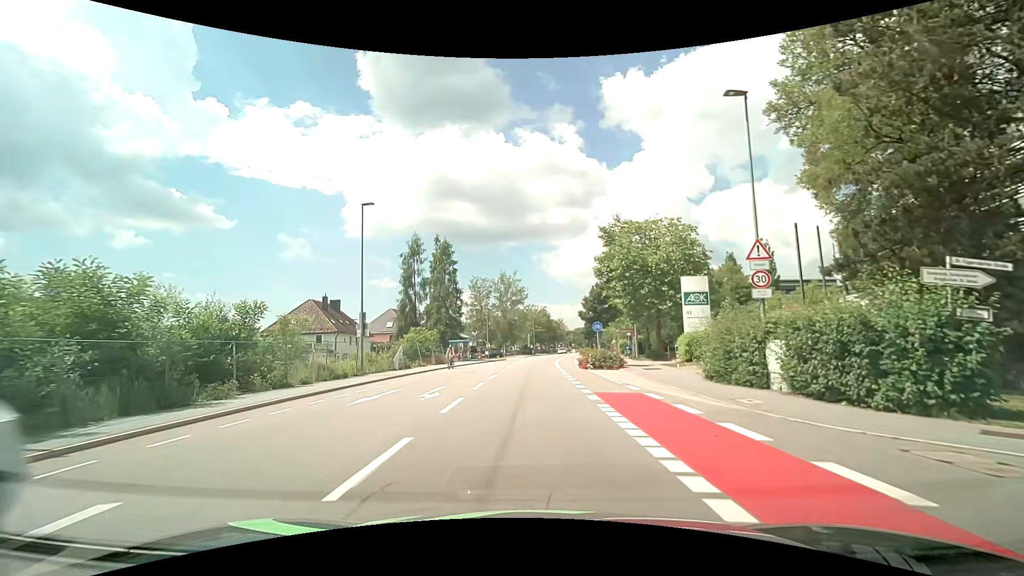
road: tertiary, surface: asphalt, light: Day
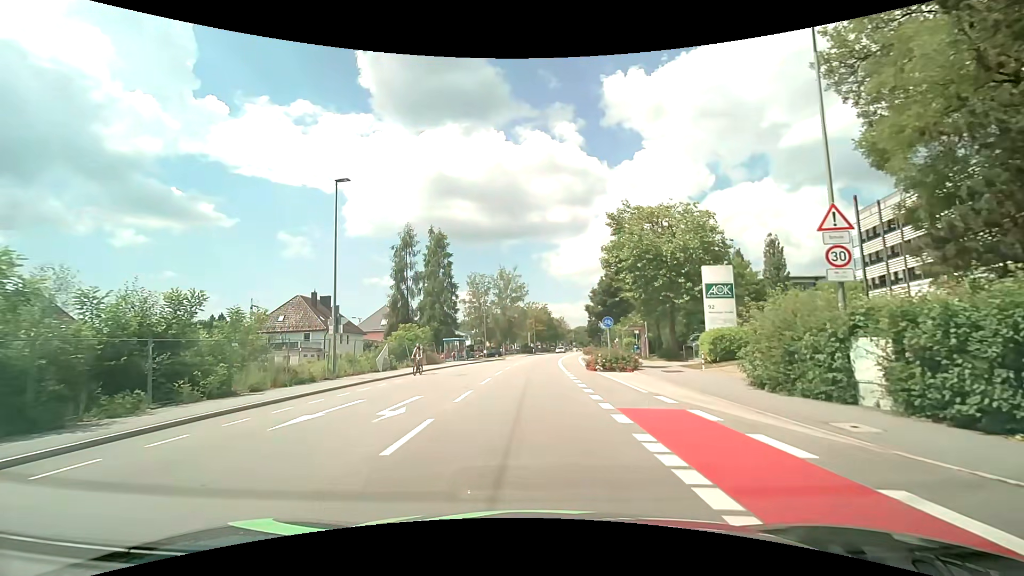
(0.0, +4.1) m; 0°
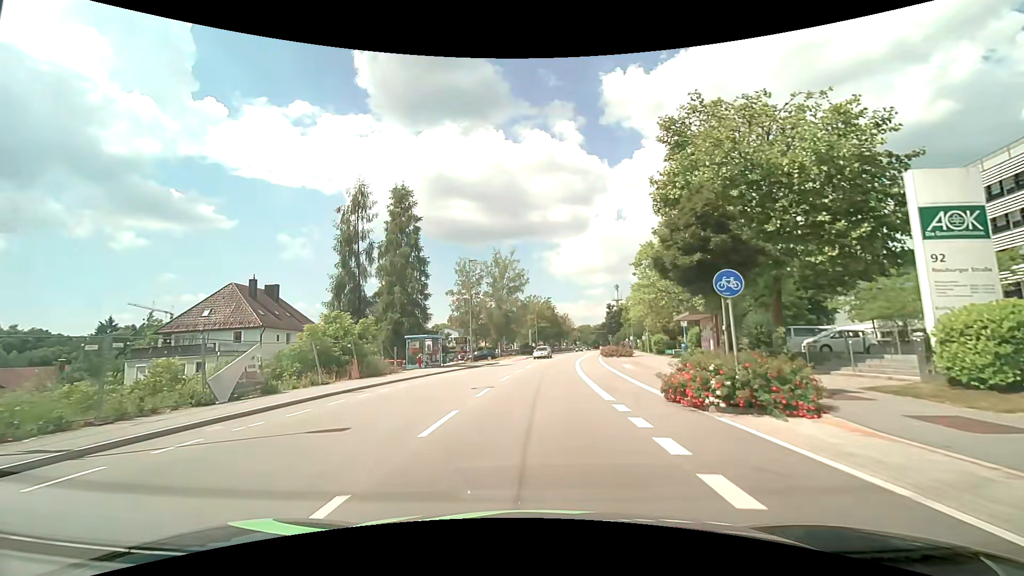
(0.0, +16.8) m; 0°
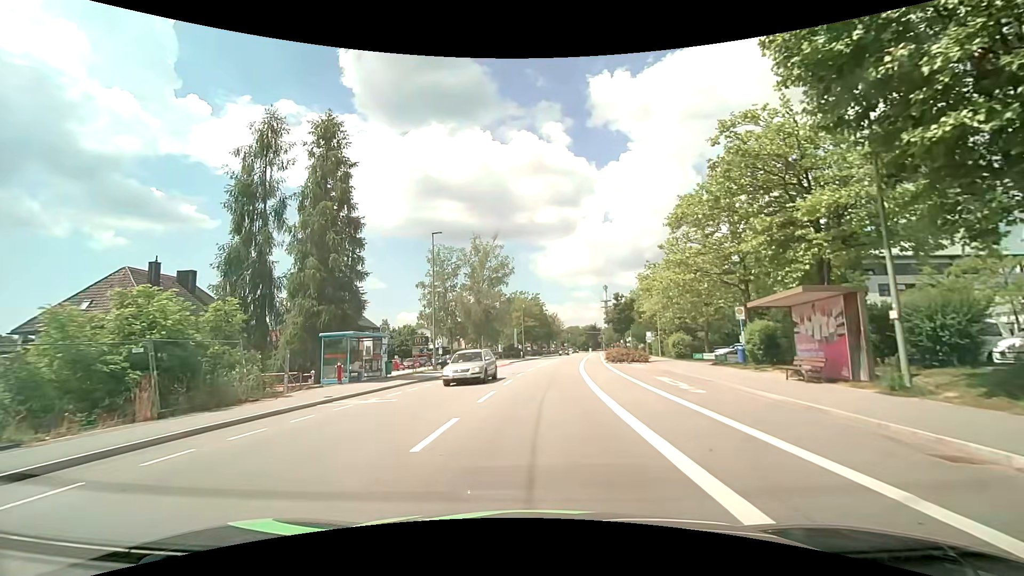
(+0.1, +12.8) m; +1°
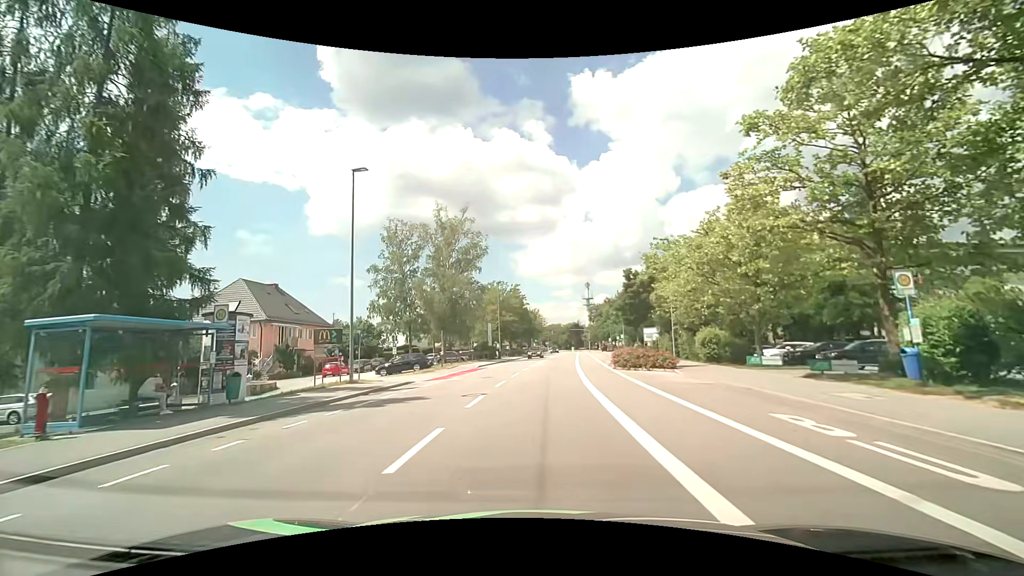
(+0.3, +13.0) m; +3°
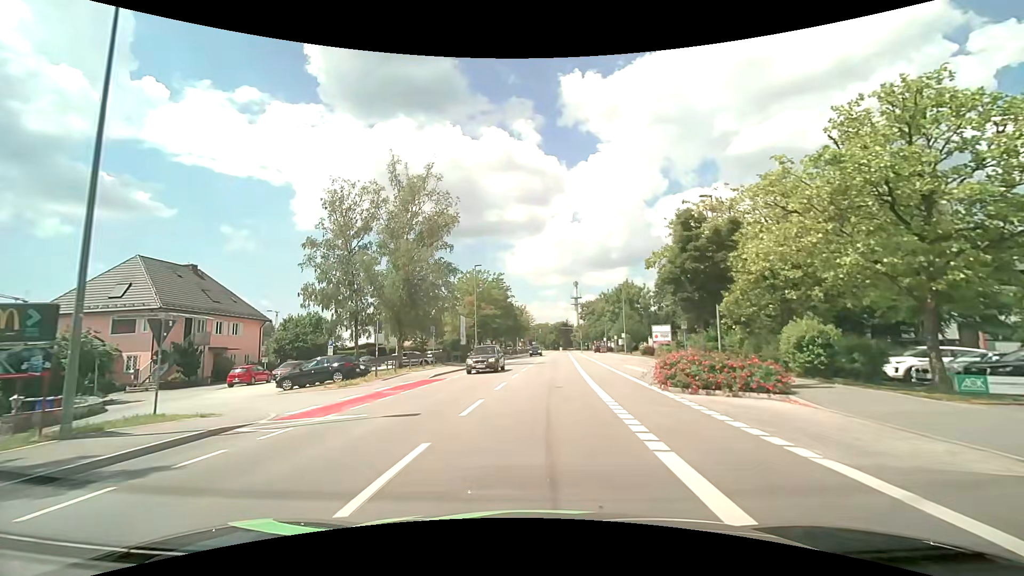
(+0.1, +13.3) m; +1°
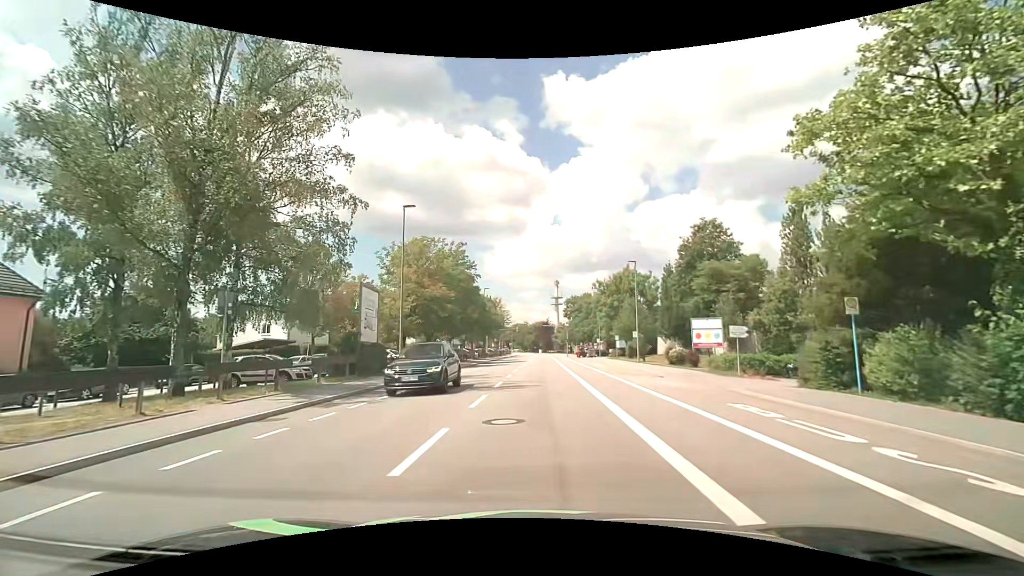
(+0.7, +22.8) m; +2°
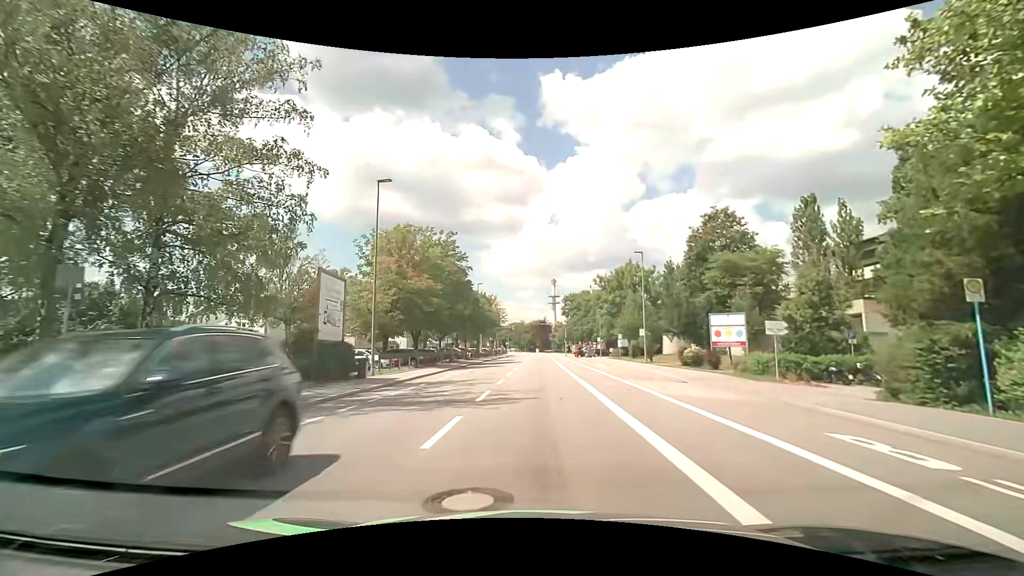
(0.0, +4.6) m; +1°
(0, +10) (0, +20) (0, +30) (+1, +40) (+1, +50) (+1, +60) (+1, +70) (+1, +80) (+2, +90) (+2, +100) m
